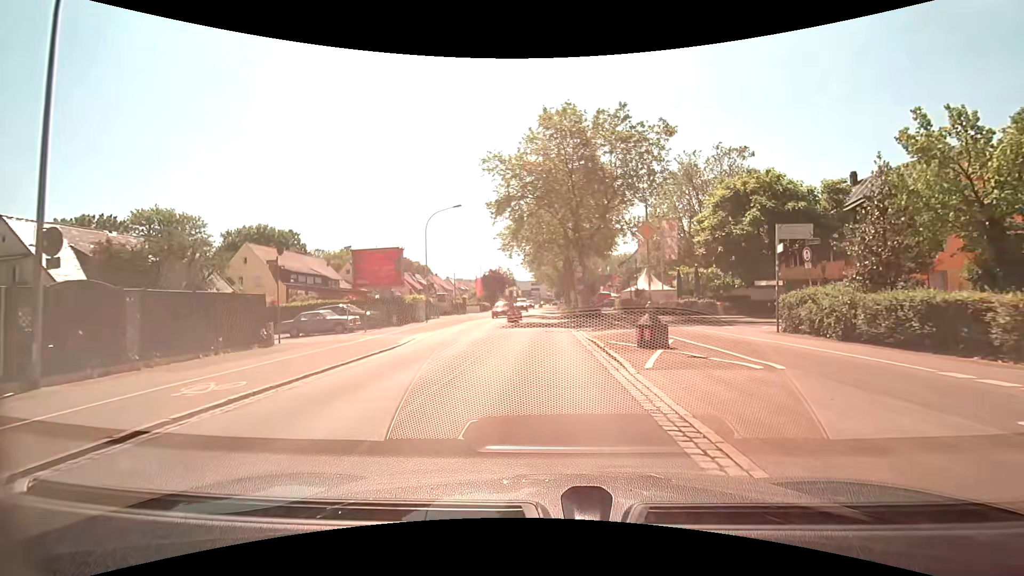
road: secondary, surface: asphalt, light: Day
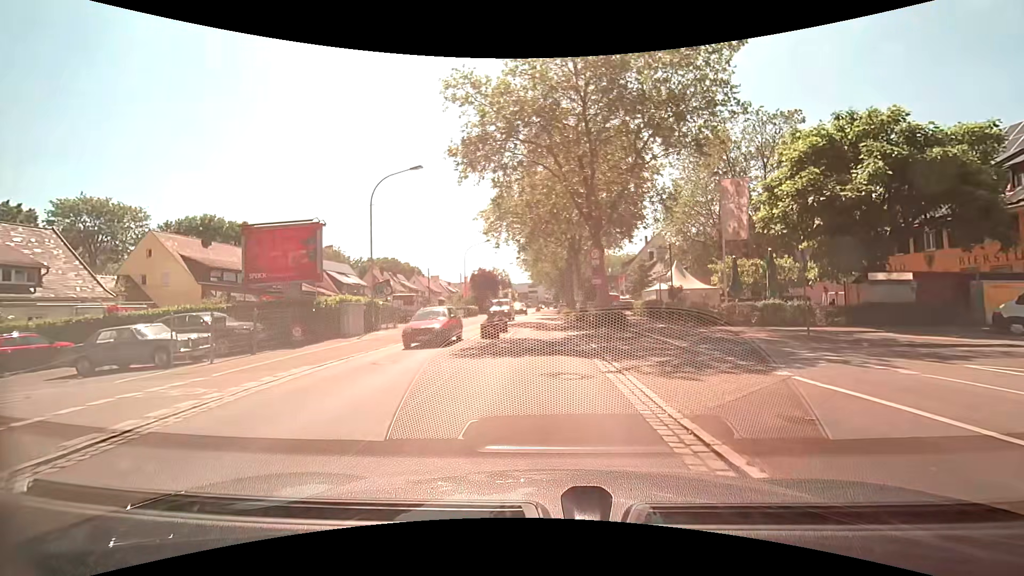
(-0.1, +13.2) m; 0°
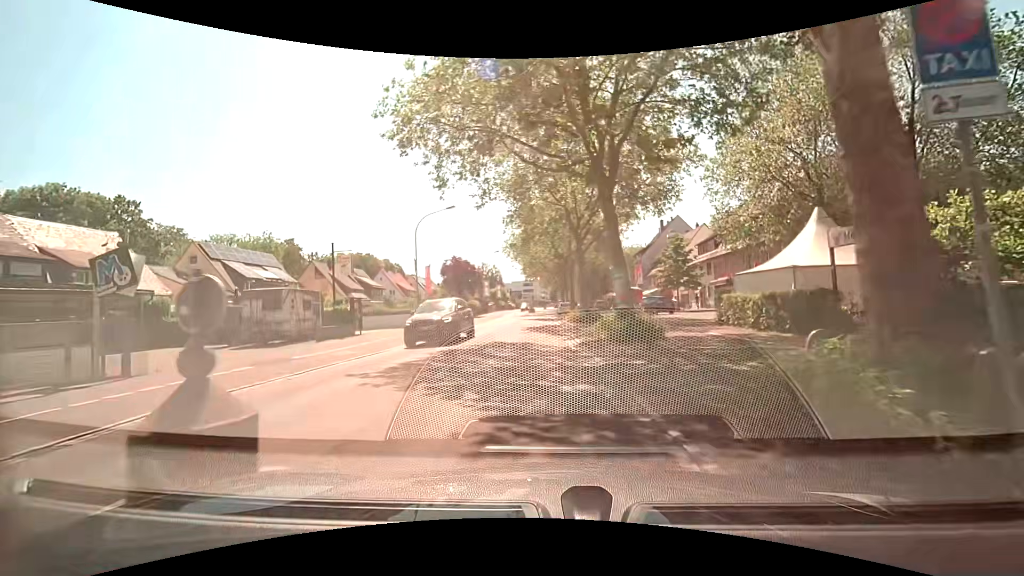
(+0.2, +21.8) m; +1°
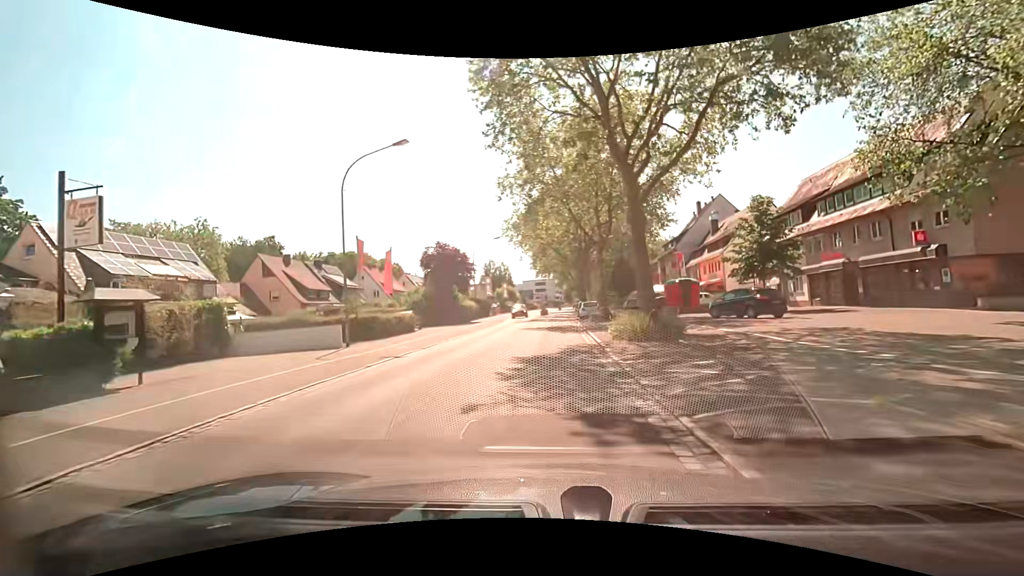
(-0.4, +17.1) m; -2°
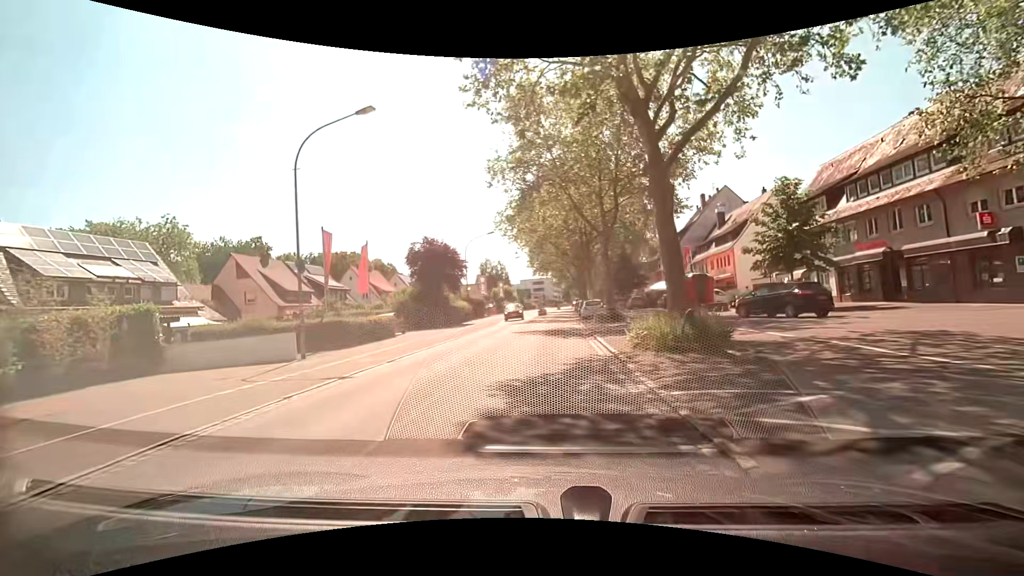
(0.0, +4.2) m; 0°
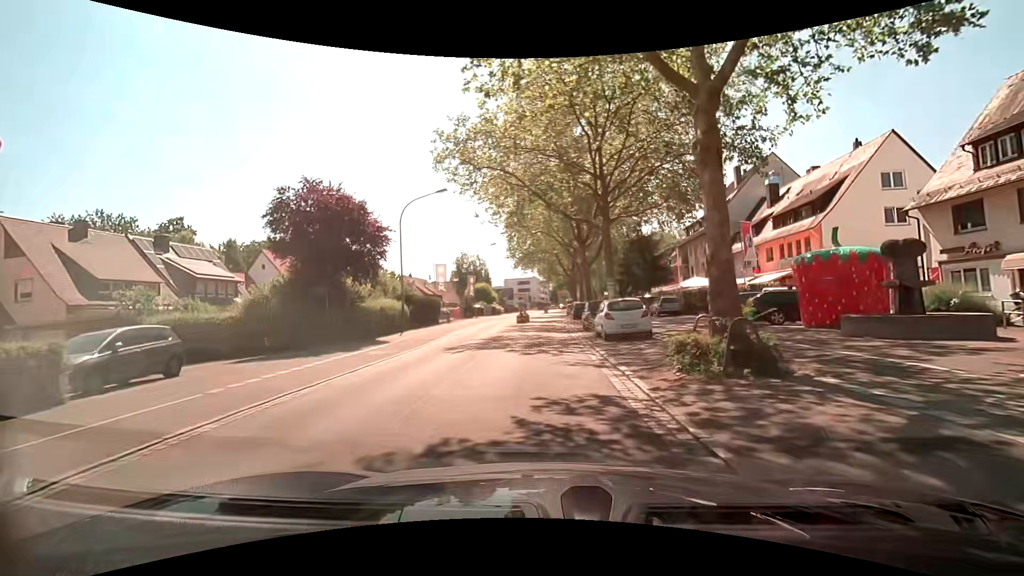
(+0.2, +20.9) m; +1°
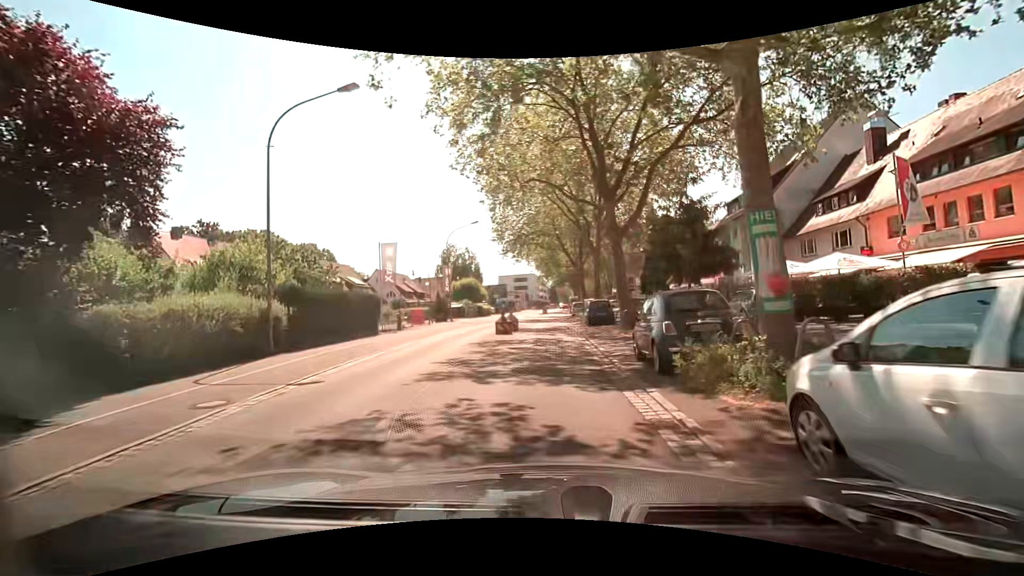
(0.0, +16.6) m; 0°
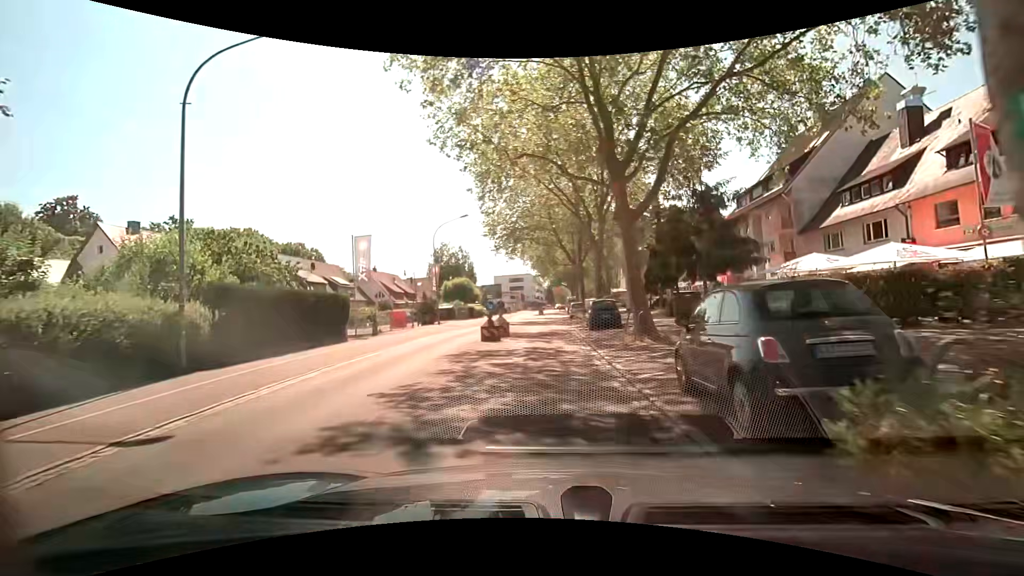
(0.0, +4.1) m; +1°
(0, +10) (0, +20) (0, +30) (0, +40) (0, +50) (+1, +60) (+1, +70) (+1, +80) (+1, +90) (+2, +100) m
